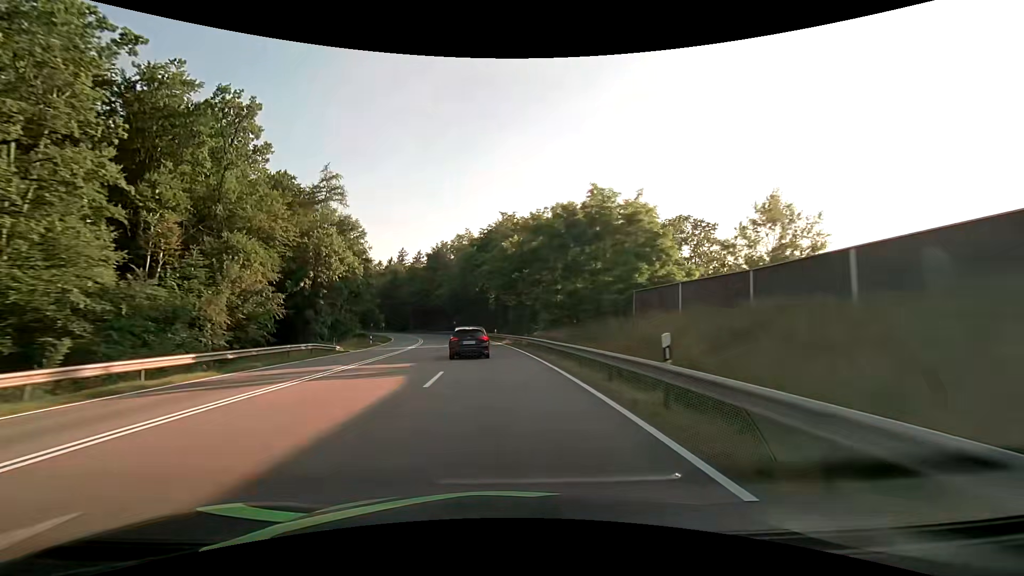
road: secondary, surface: asphalt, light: Day
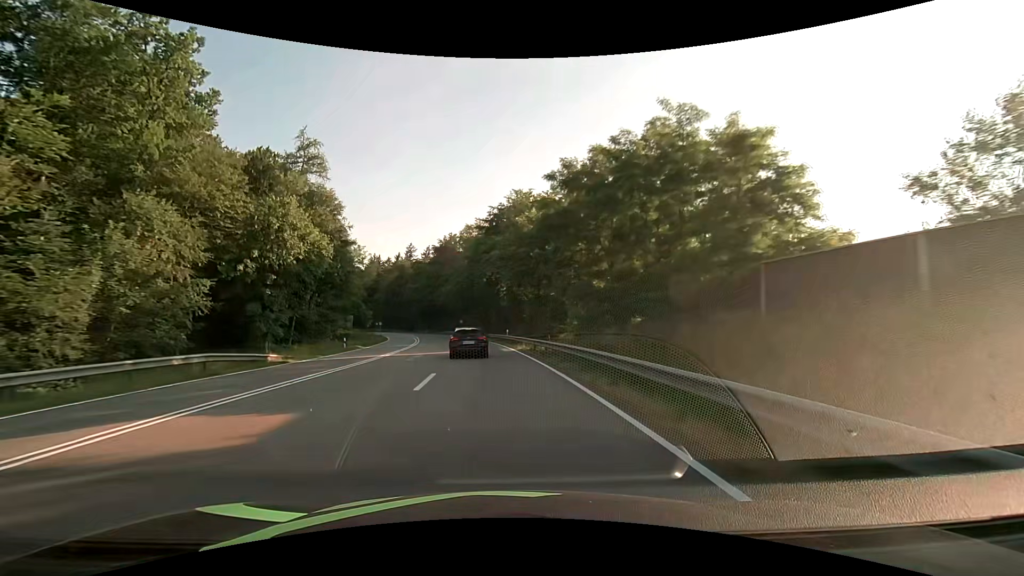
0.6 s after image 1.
(-0.1, +12.8) m; -1°
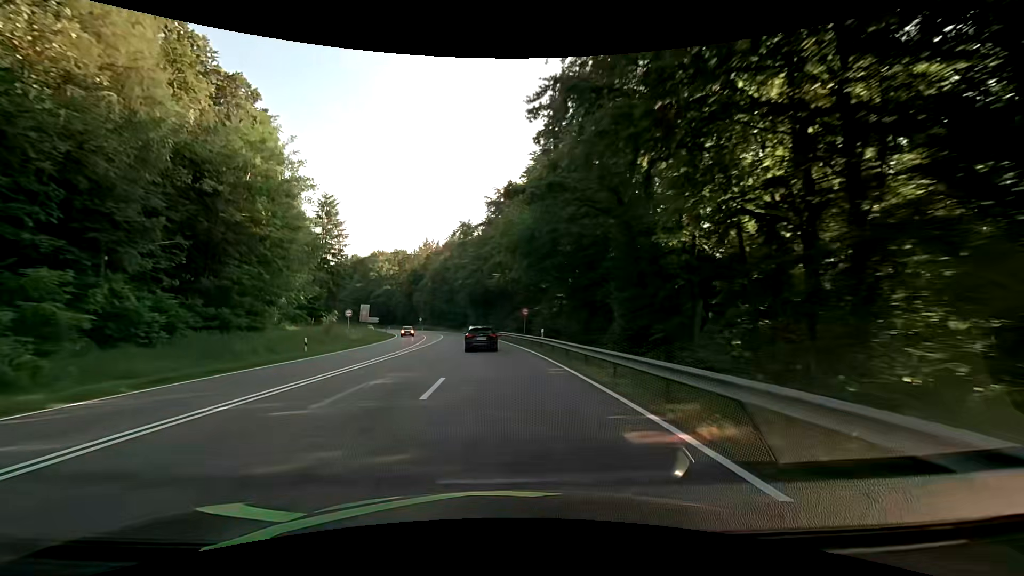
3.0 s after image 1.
(-3.7, +49.6) m; -8°
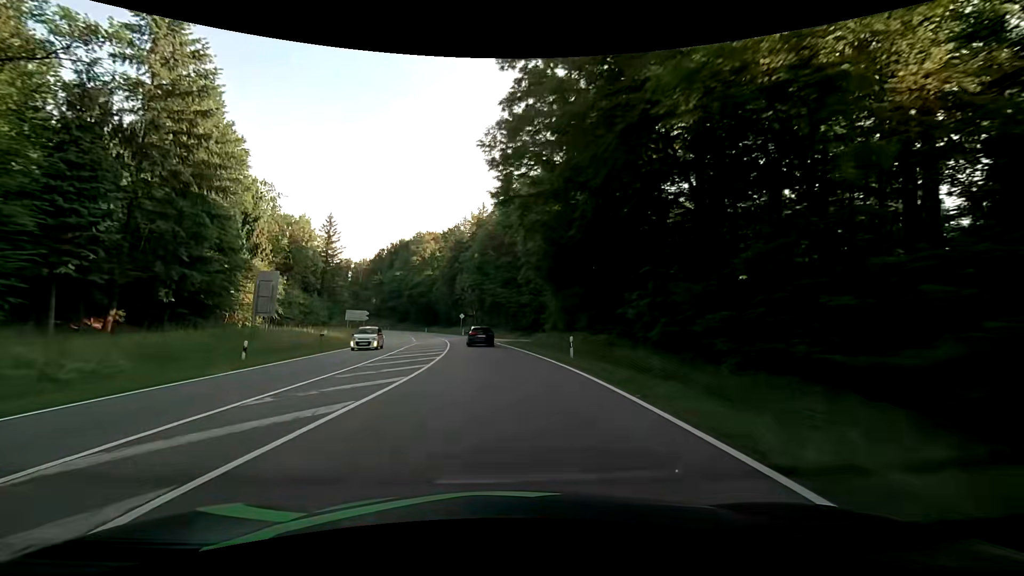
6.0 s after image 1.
(-4.7, +60.2) m; -9°
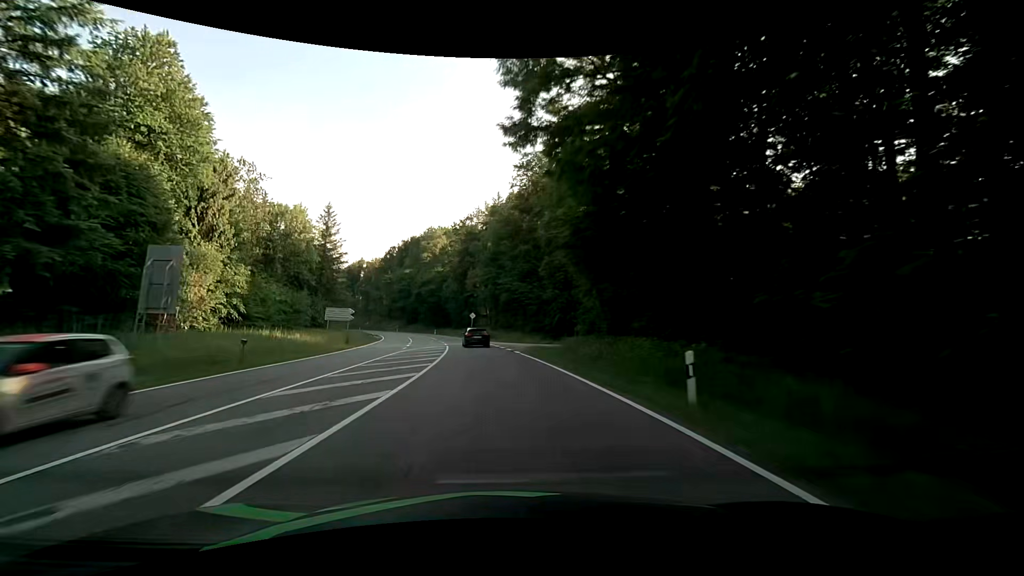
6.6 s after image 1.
(-0.2, +12.1) m; -2°
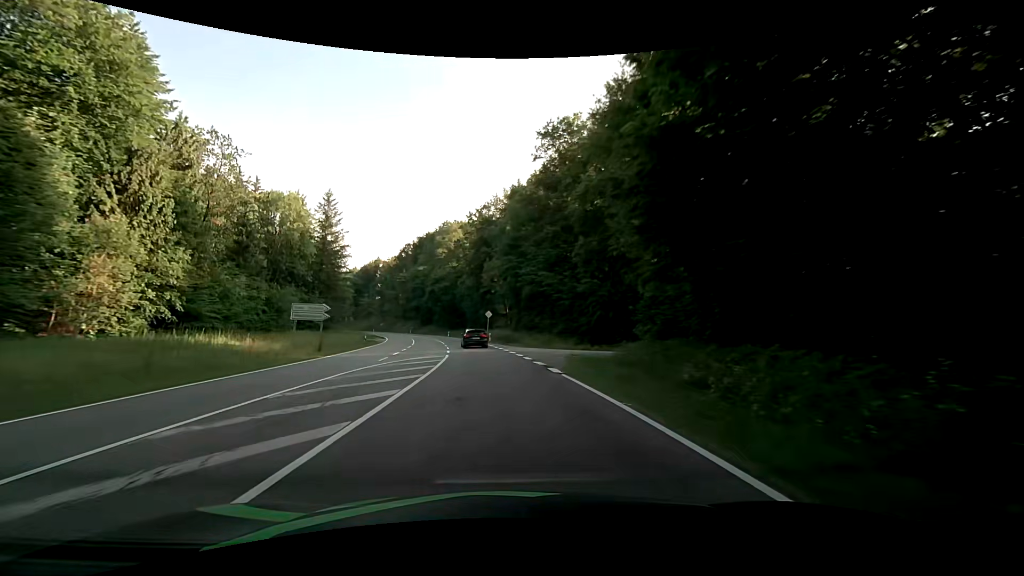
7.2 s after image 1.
(-0.2, +12.1) m; -2°
(0, +10) (0, +20) (-1, +30) (-2, +40) (-4, +50) (-6, +60) (-7, +69) (-10, +79) (-12, +89) (-15, +98) m
